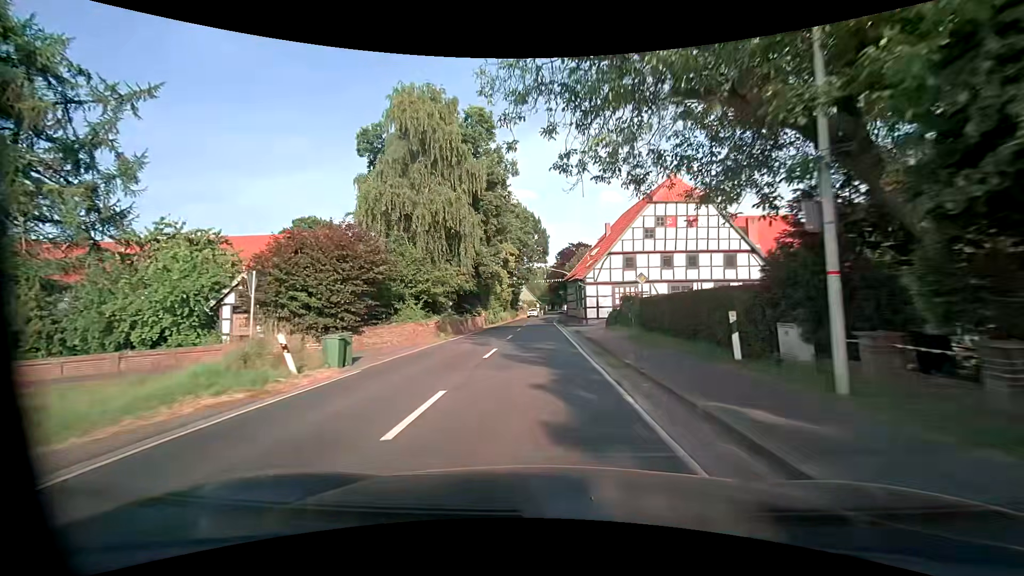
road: primary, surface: asphalt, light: Day
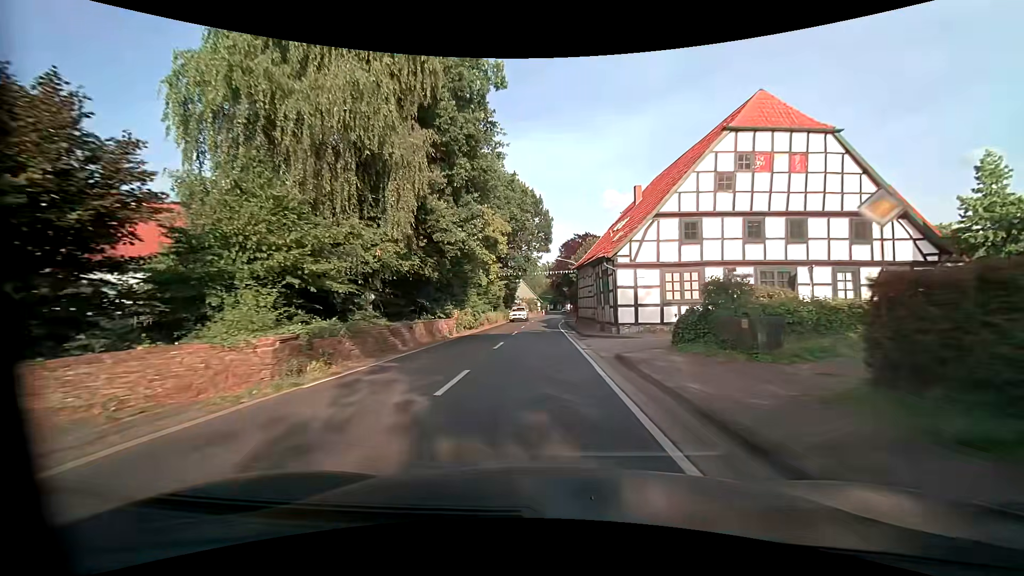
(0.0, +15.5) m; 0°
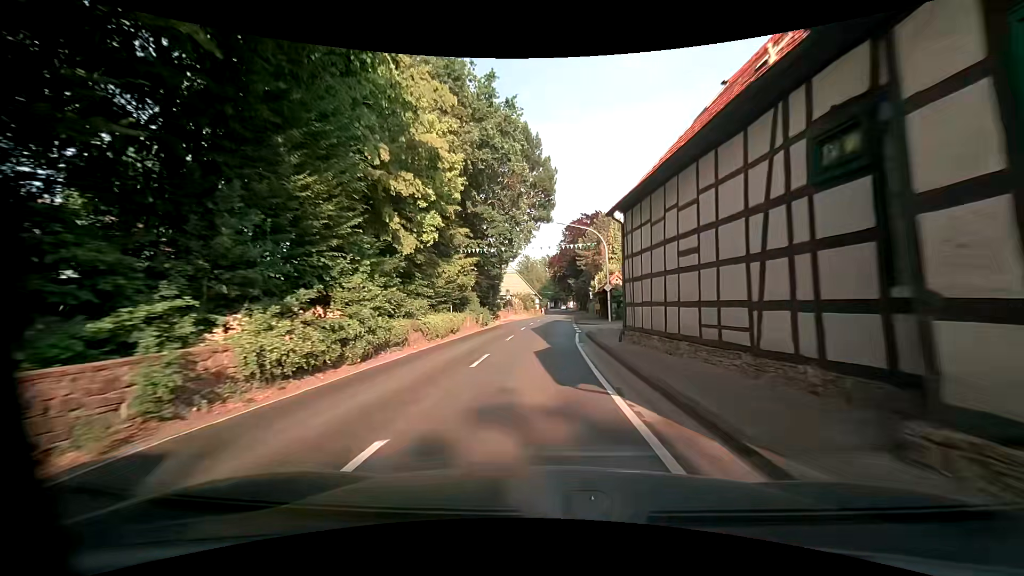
(+0.2, +23.8) m; +1°
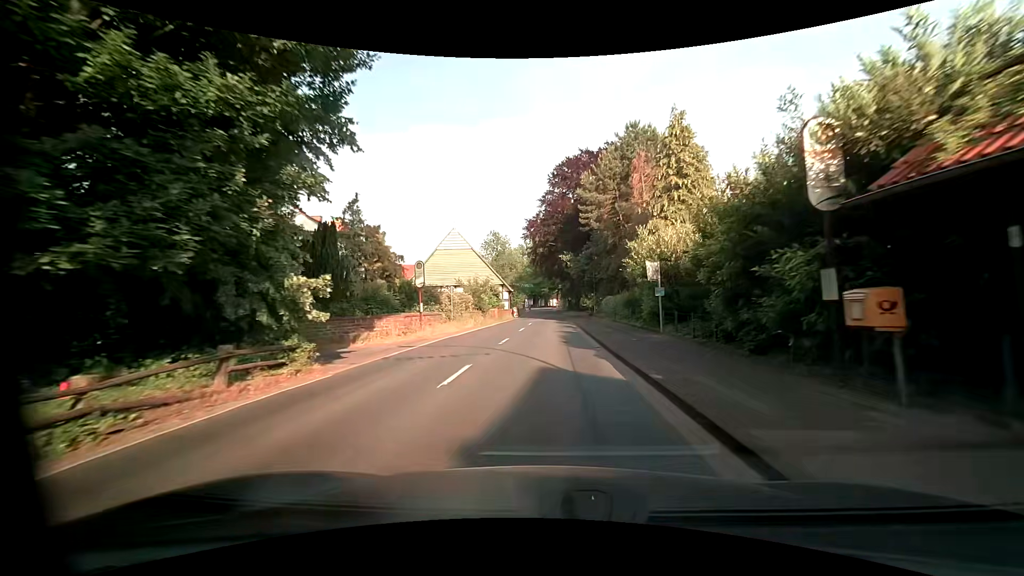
(+0.5, +38.7) m; +2°
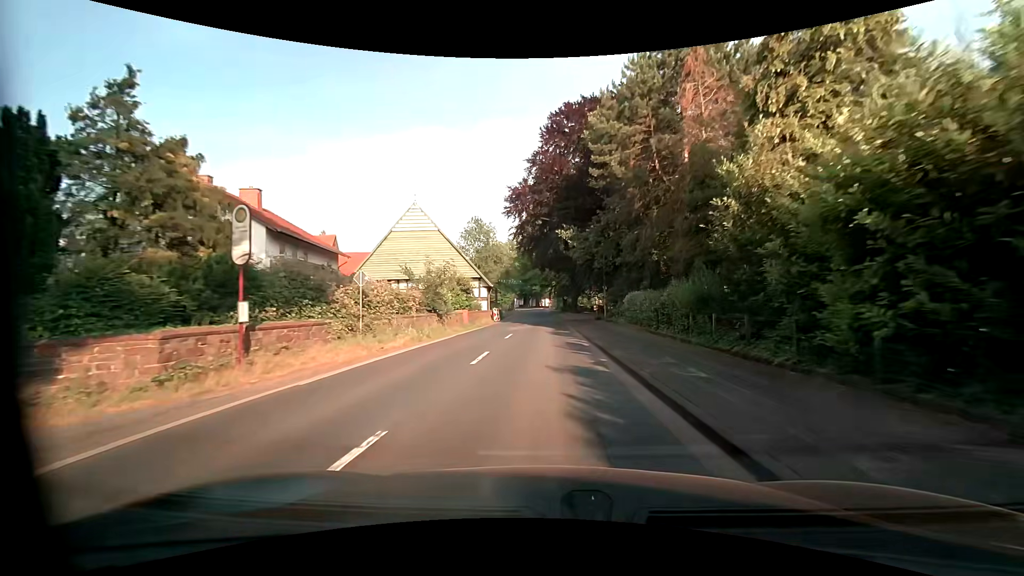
(+0.3, +14.8) m; +2°
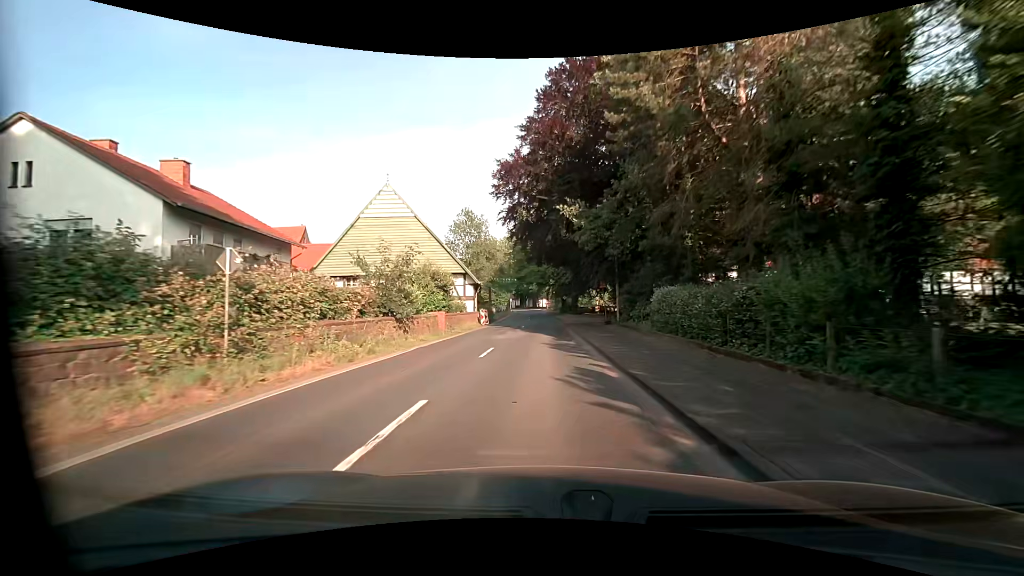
(0.0, +7.3) m; -1°
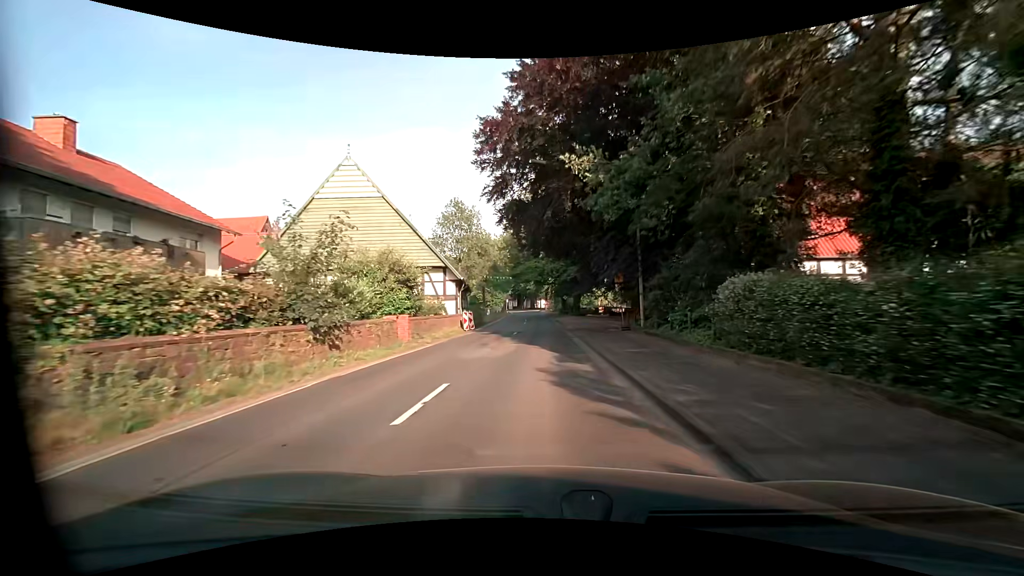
(+0.1, +7.3) m; +1°
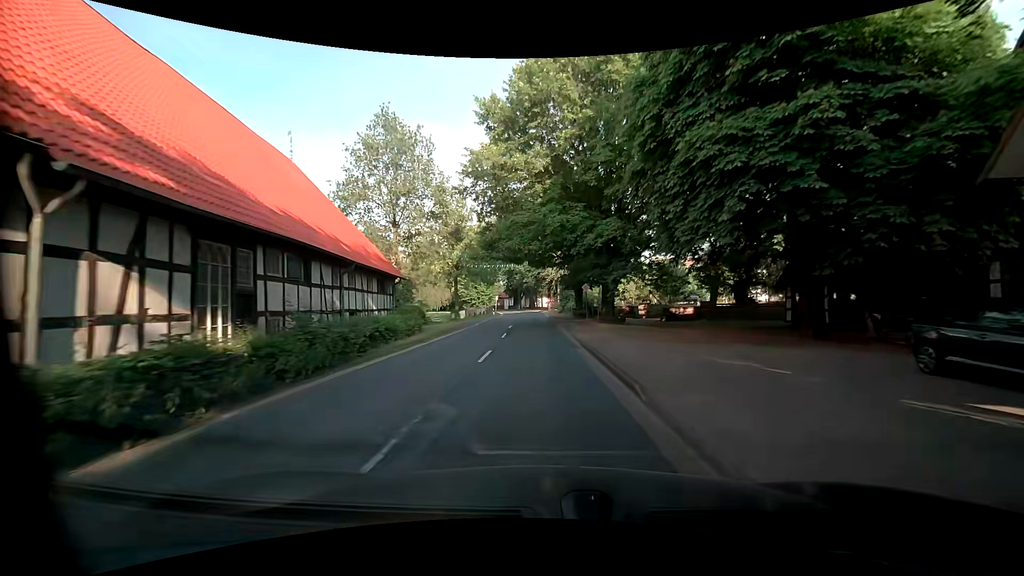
(-0.1, +29.4) m; 0°
(0, +10) (0, +20) (-1, +30) (-1, +40) (-1, +50) (-2, +60) (-2, +70) (-3, +80) (-4, +90) (-6, +100) m
